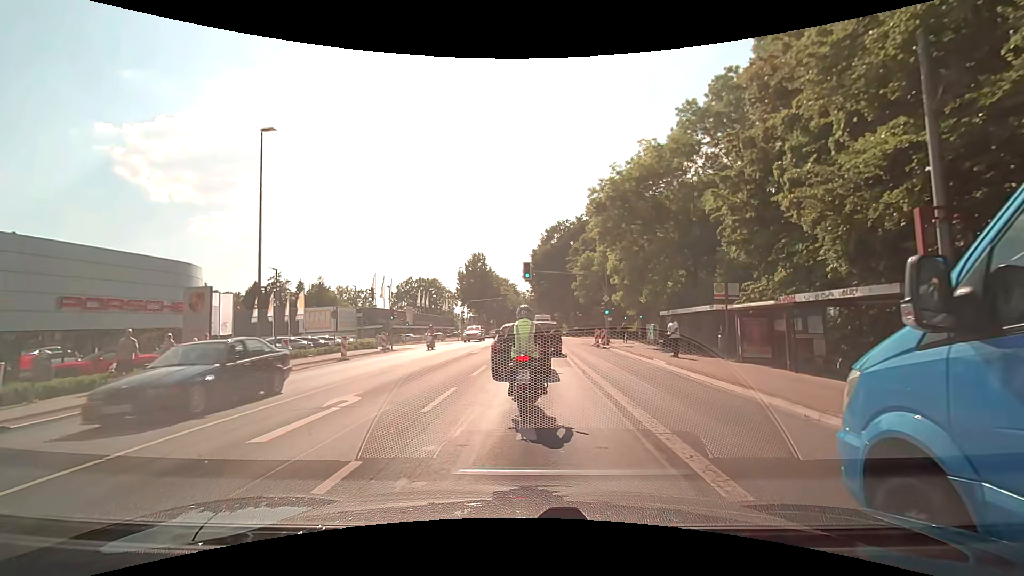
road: secondary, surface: asphalt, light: Day
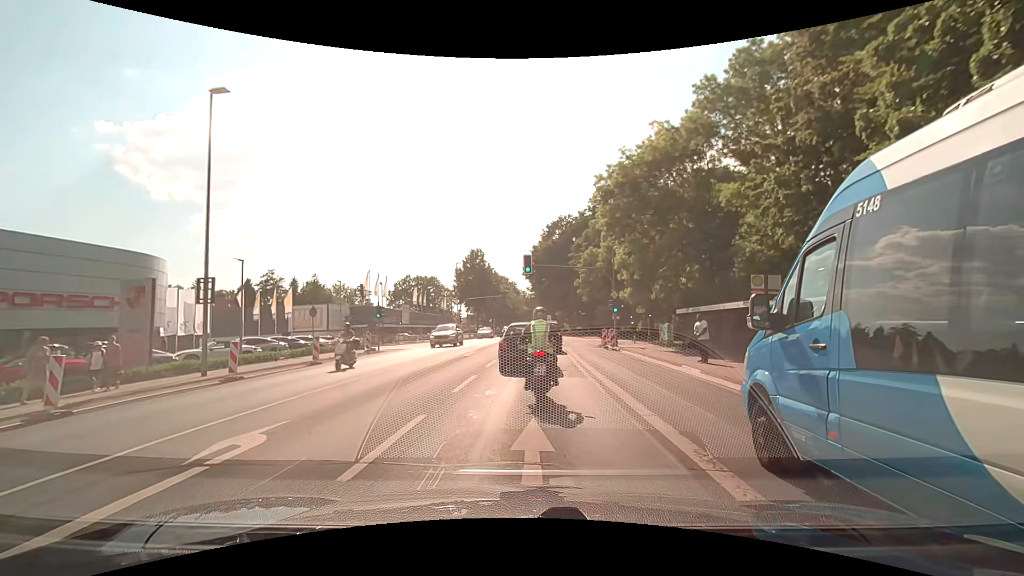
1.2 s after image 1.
(0.0, +3.8) m; 0°
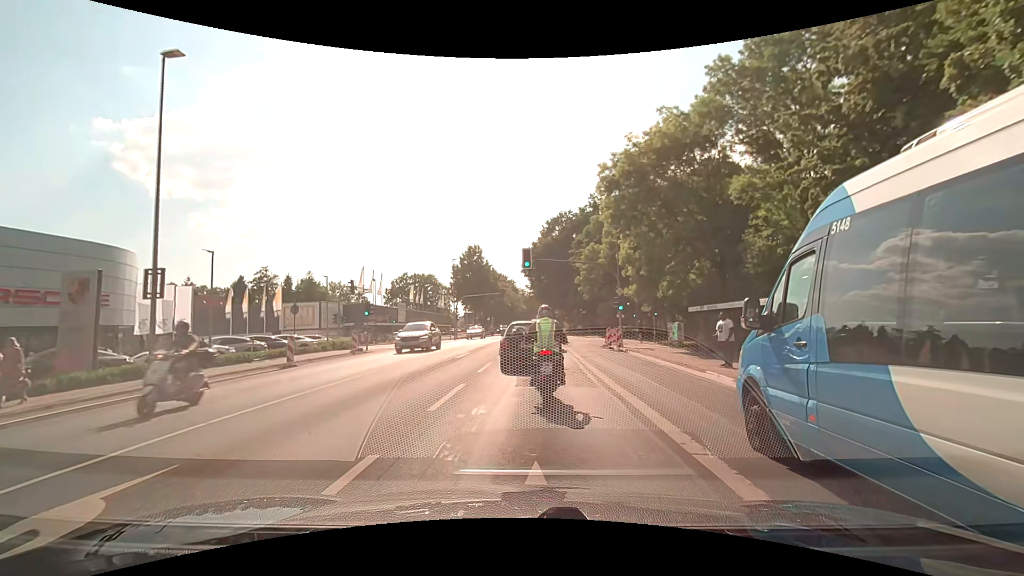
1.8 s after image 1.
(0.0, +2.5) m; 0°
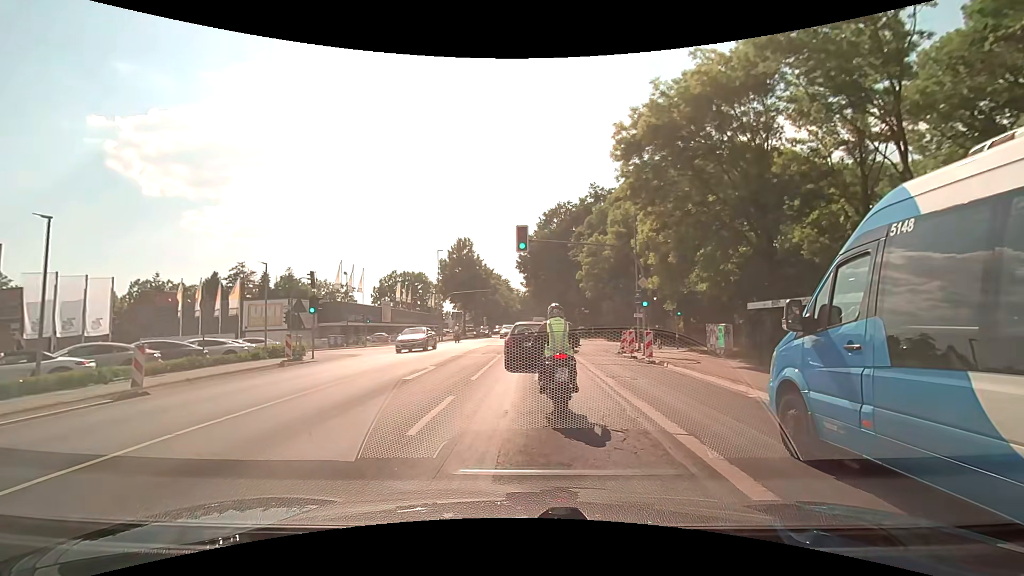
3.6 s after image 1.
(-0.1, +7.9) m; 0°
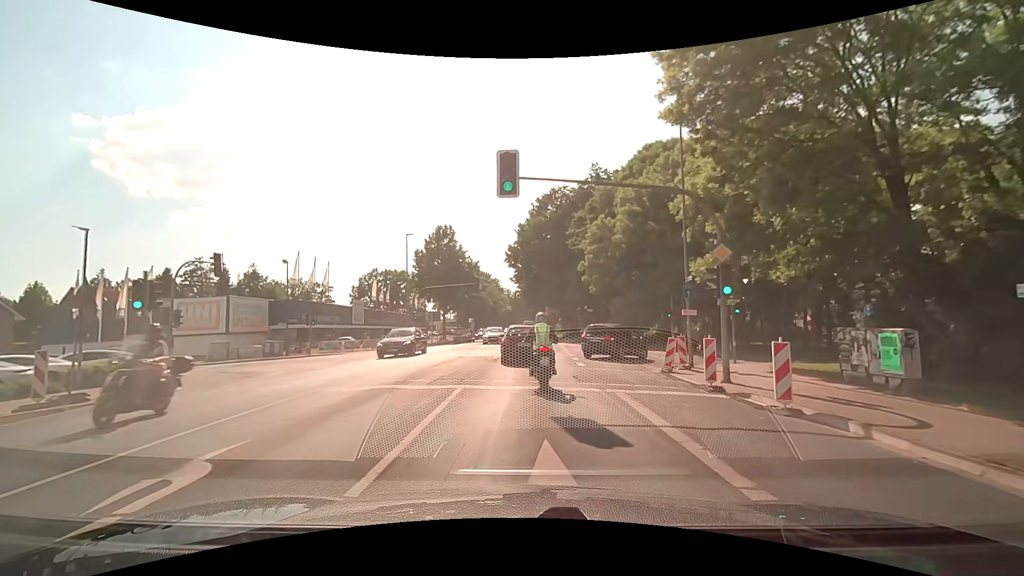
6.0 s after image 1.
(+0.1, +11.2) m; +1°
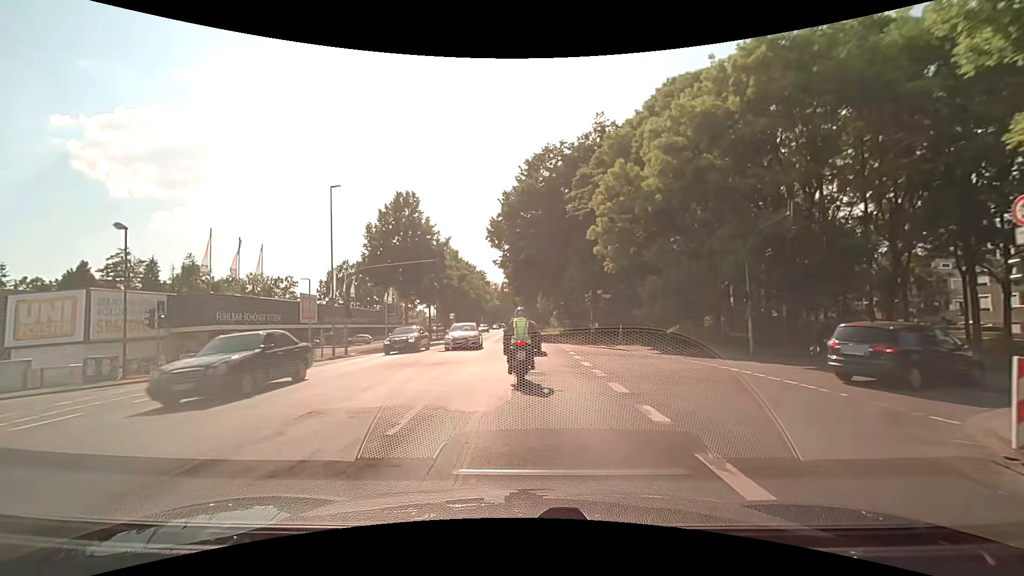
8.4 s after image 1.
(+0.1, +15.5) m; 0°
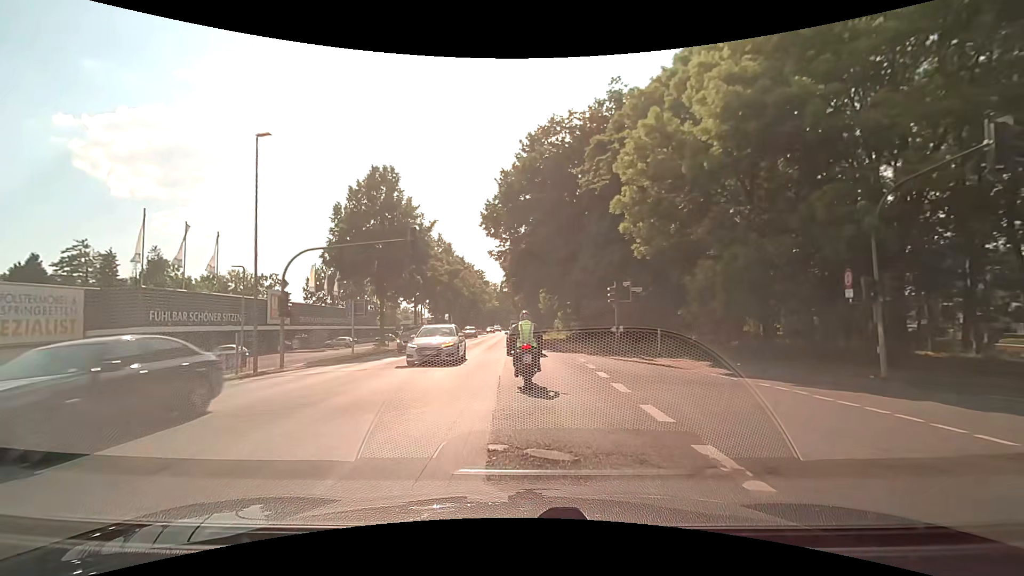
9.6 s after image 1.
(0.0, +8.7) m; 0°
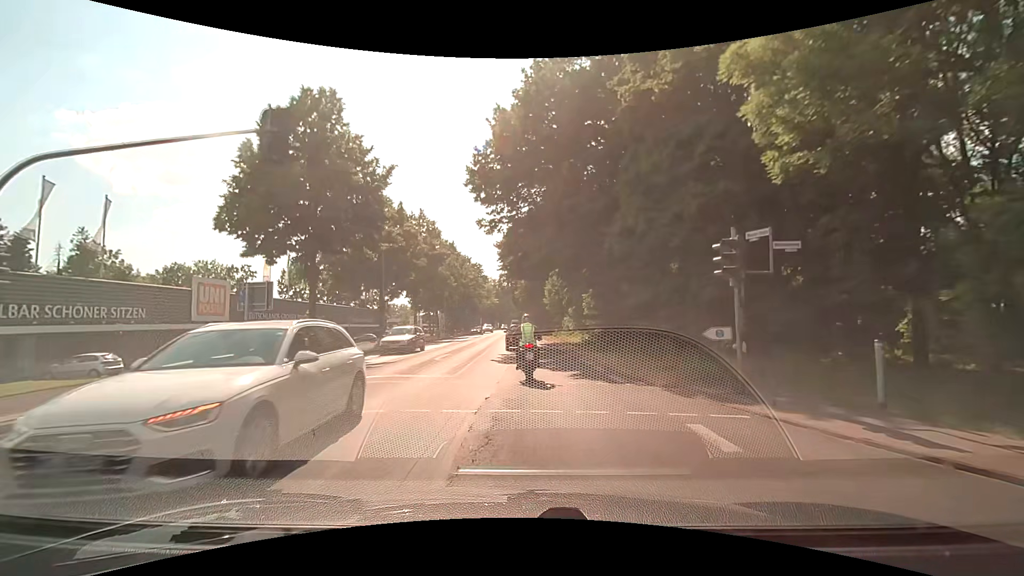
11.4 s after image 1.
(0.0, +13.8) m; +1°
(0, +10) (0, +20) (-1, +30) (-1, +40) (-2, +50) (-2, +60) (-2, +70) (-3, +80) (-3, +90) (-4, +100) m
